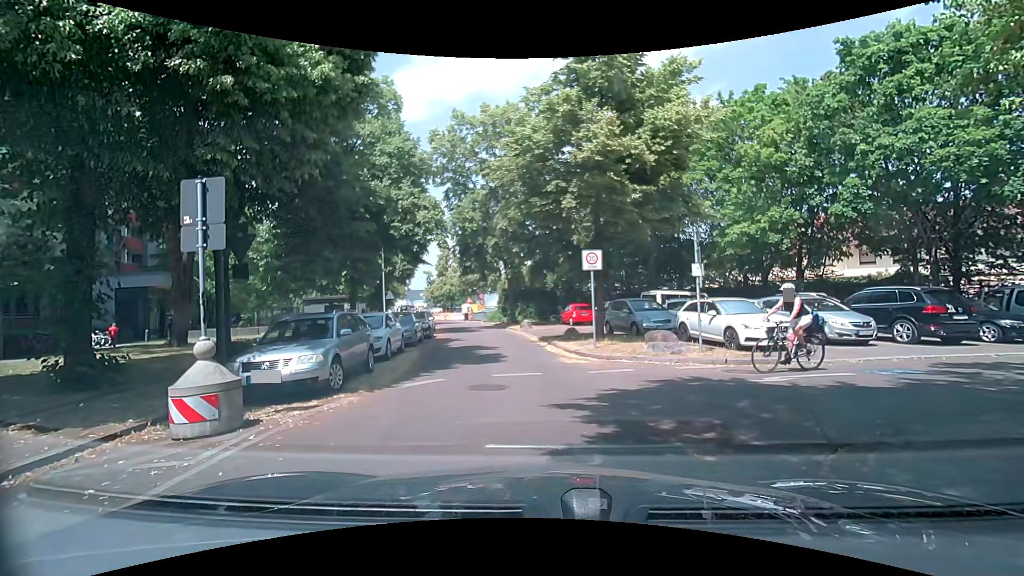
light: Day
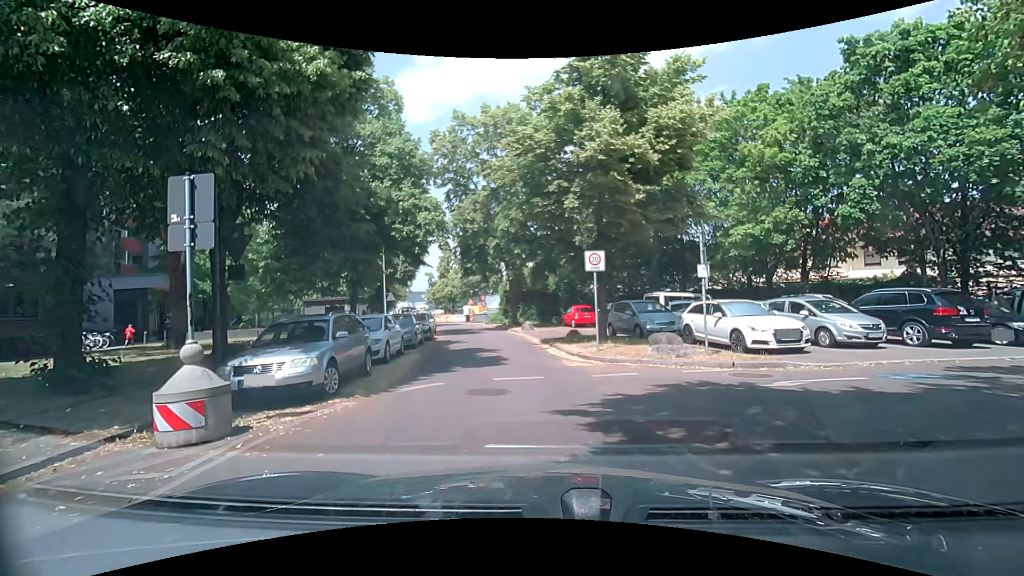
(0.0, +0.3) m; 0°
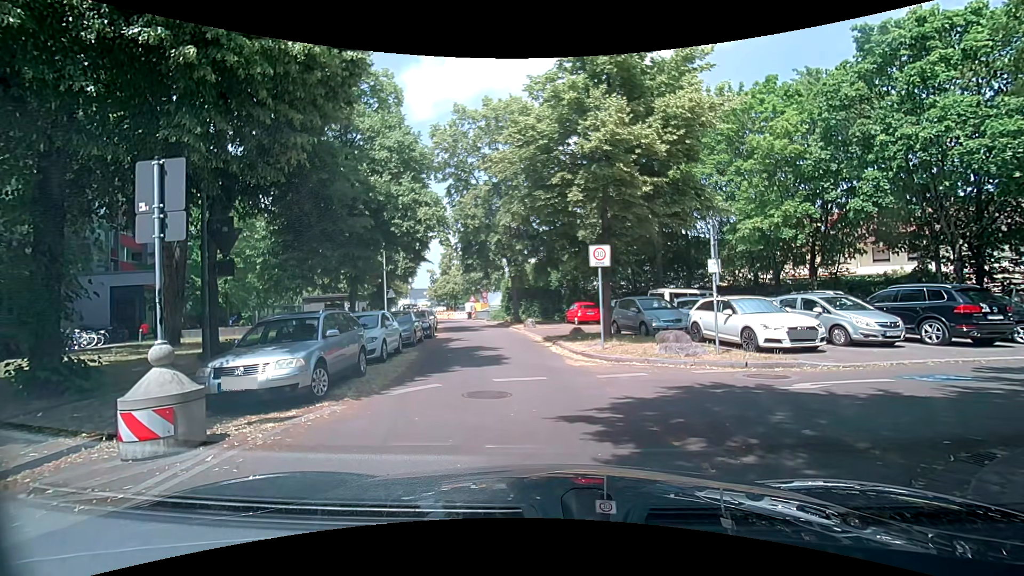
(0.0, +0.6) m; 0°
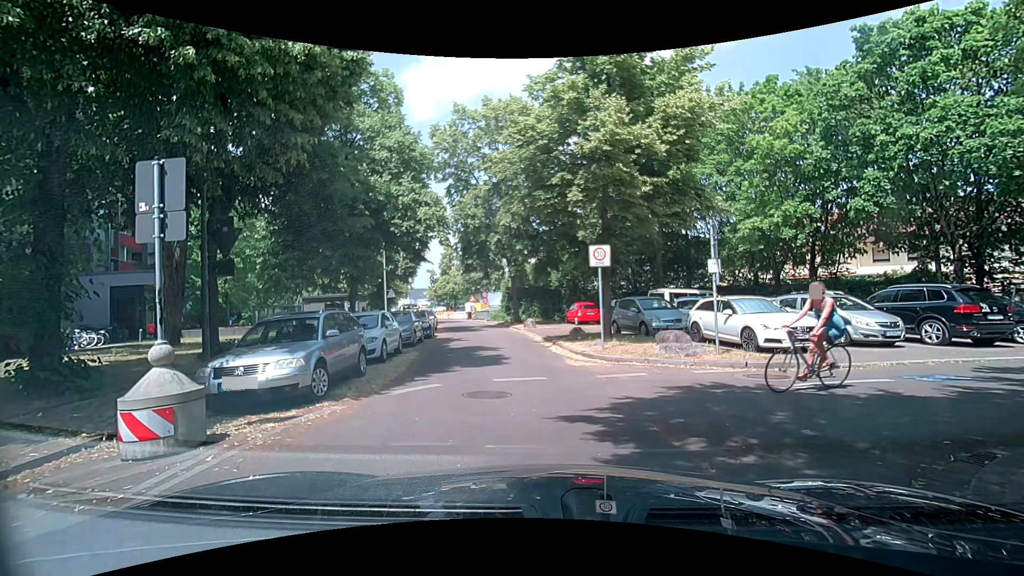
(0.0, 0.0) m; 0°
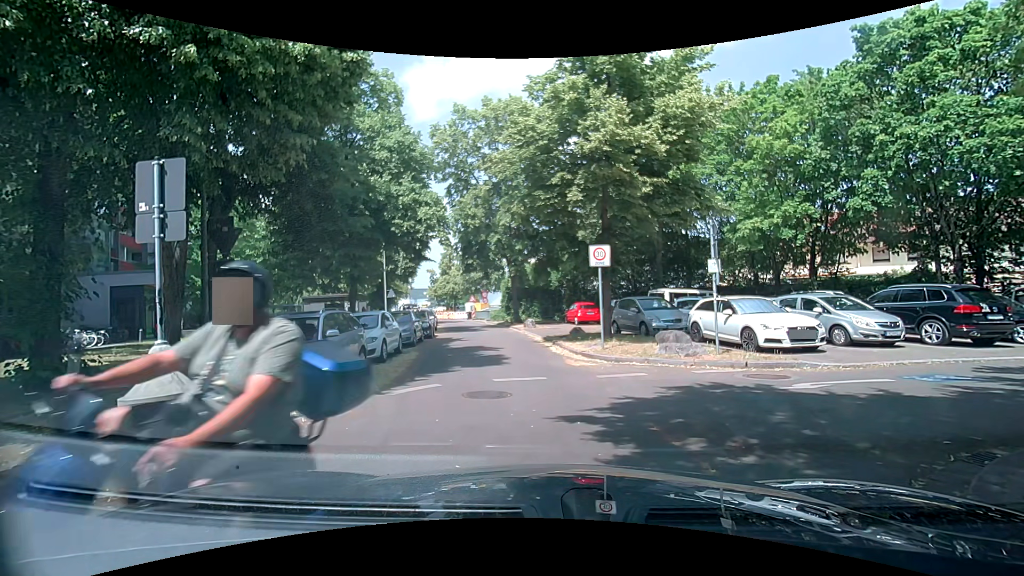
(0.0, 0.0) m; 0°
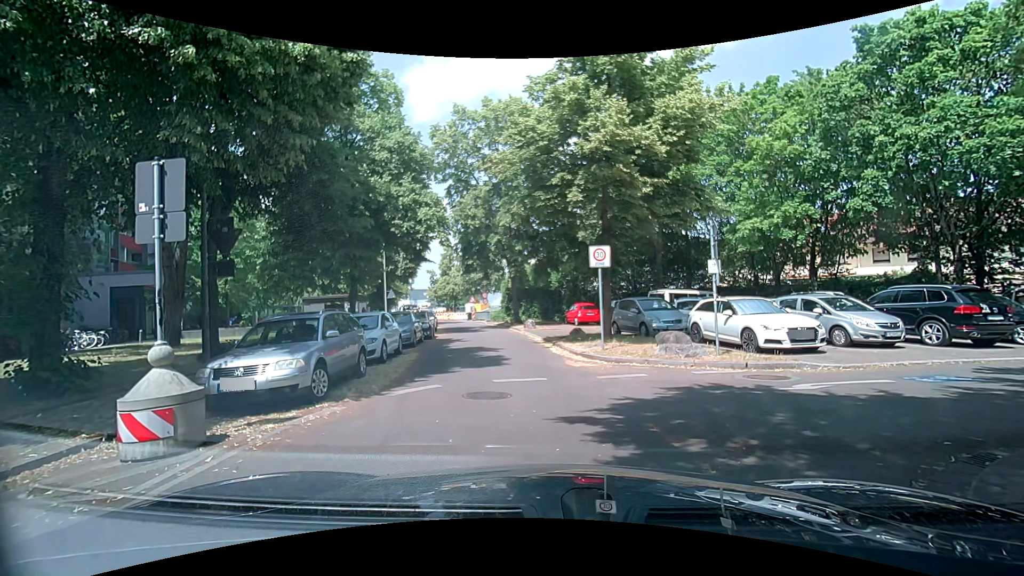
(0.0, 0.0) m; 0°
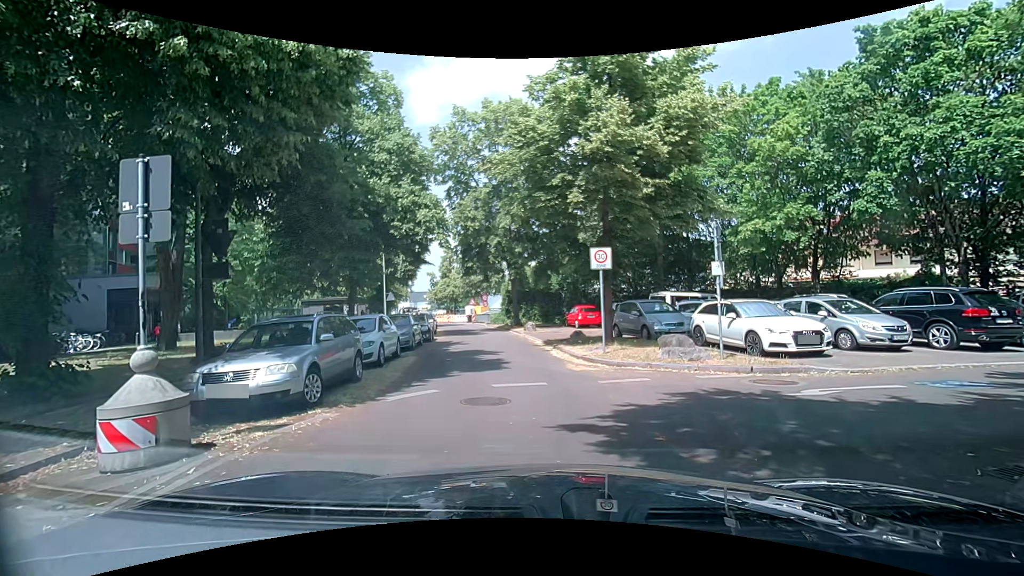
(0.0, +0.3) m; 0°
